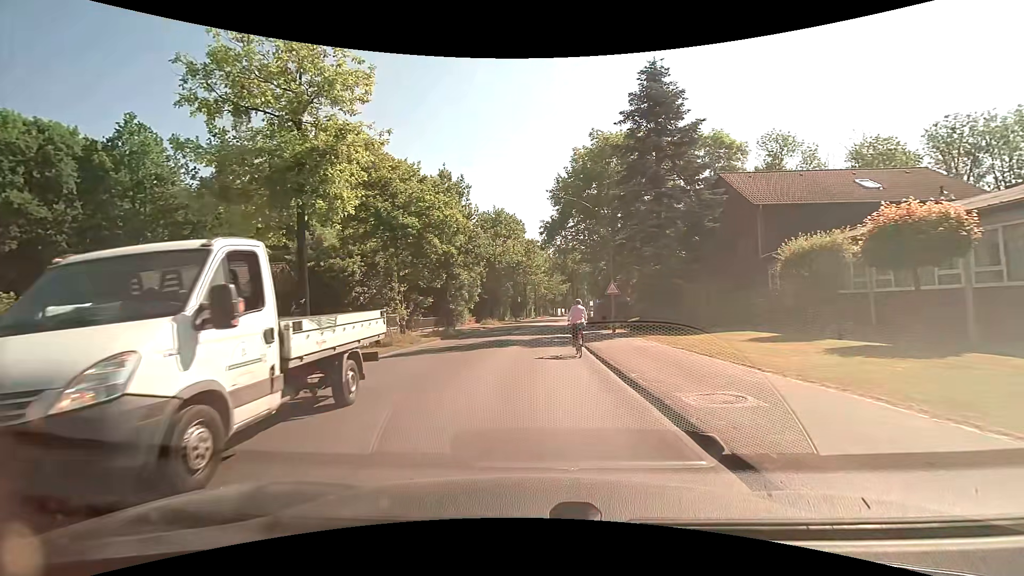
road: unclassified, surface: asphalt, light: Day
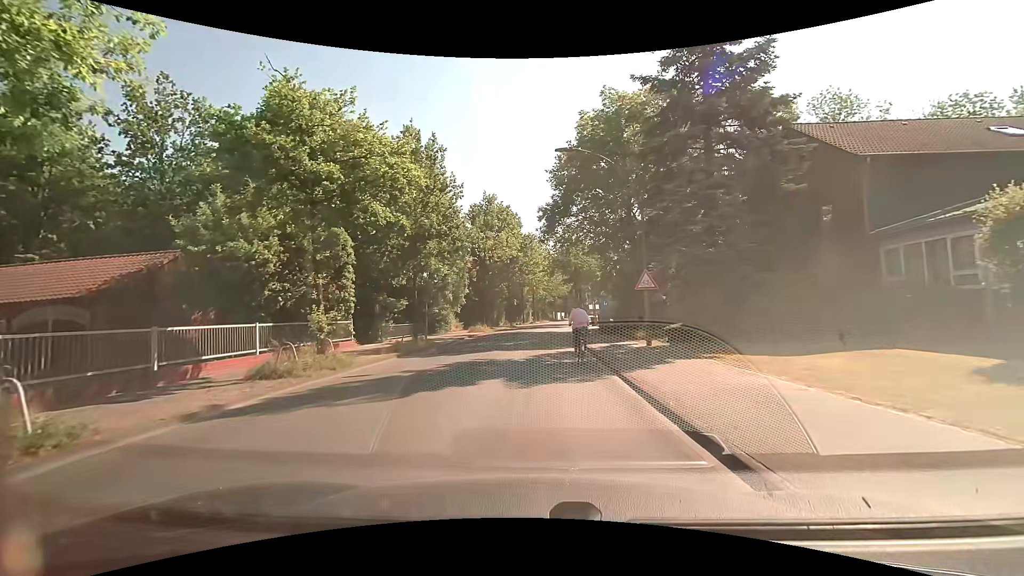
(+0.1, +8.8) m; 0°
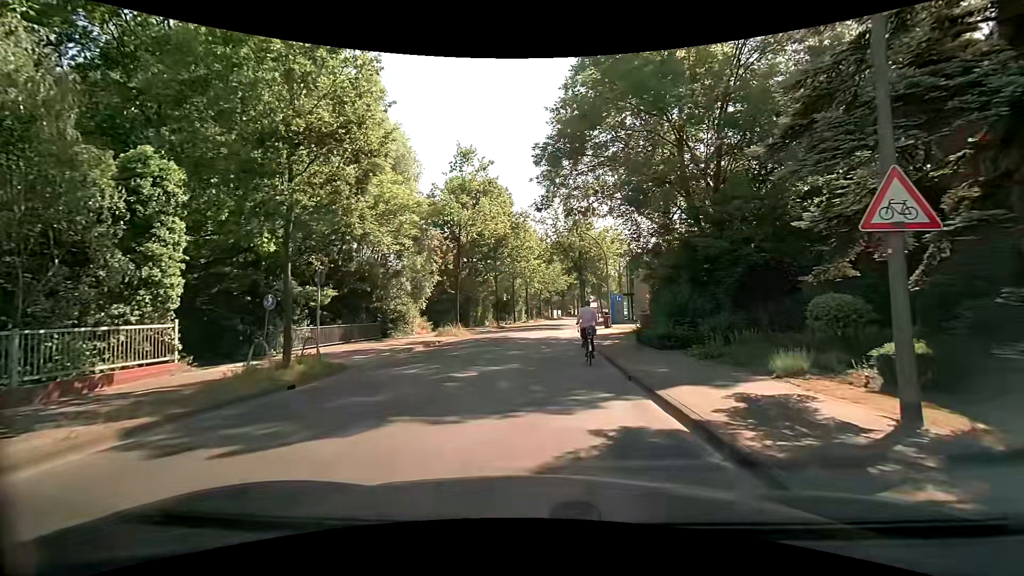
(+0.2, +13.1) m; +1°
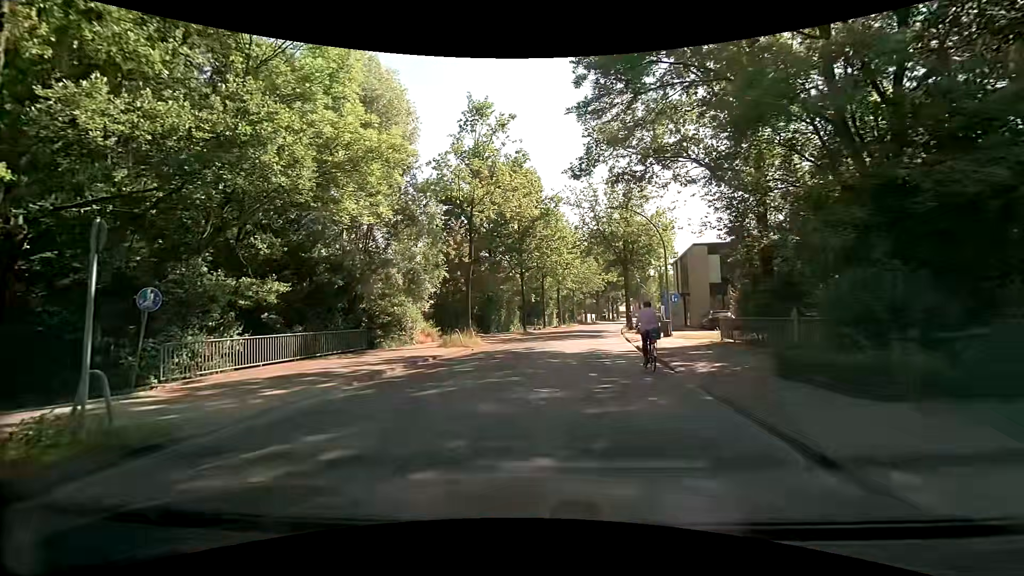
(-0.1, +8.5) m; -4°
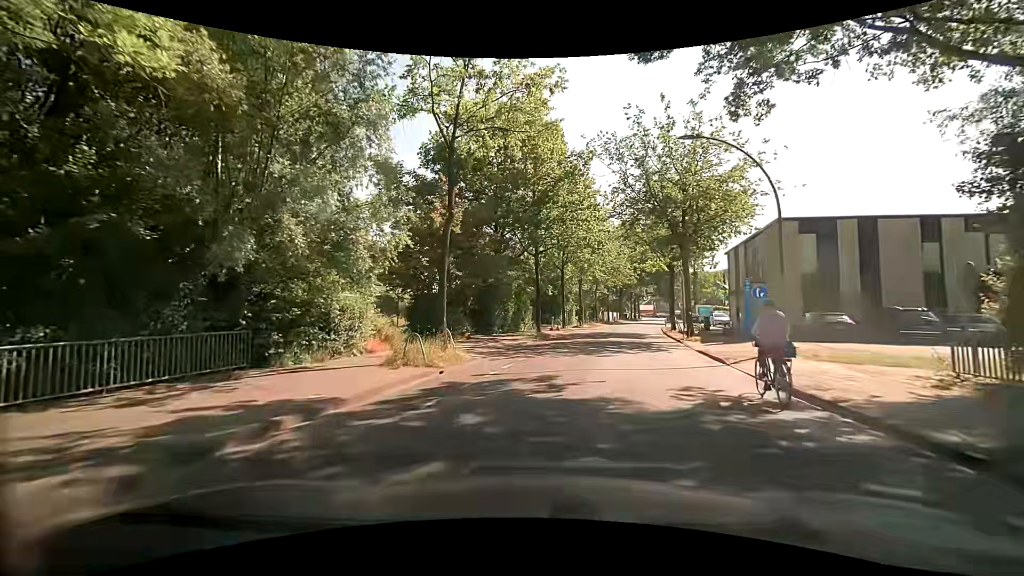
(-0.1, +11.5) m; -2°
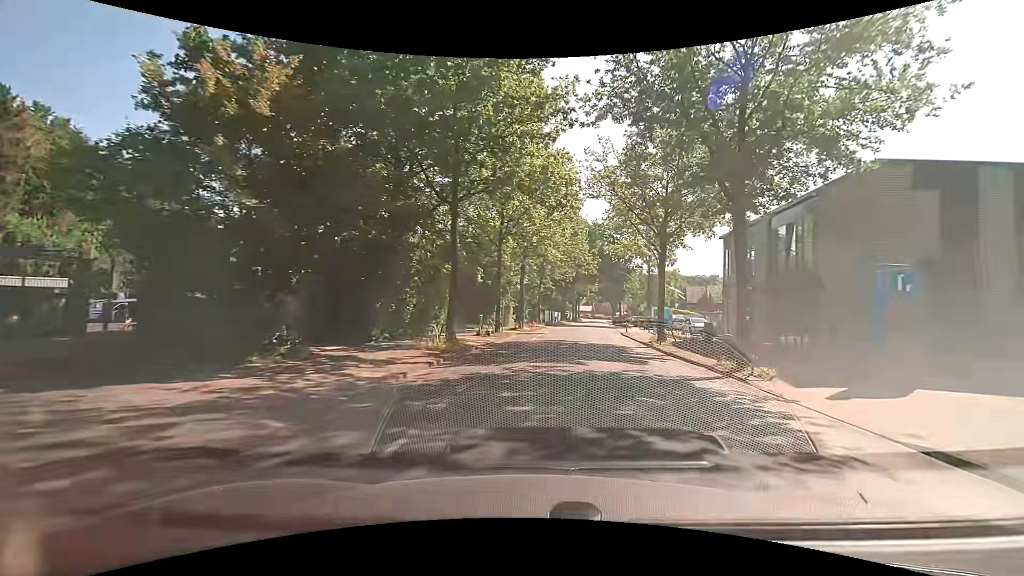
(+0.8, +14.5) m; +8°
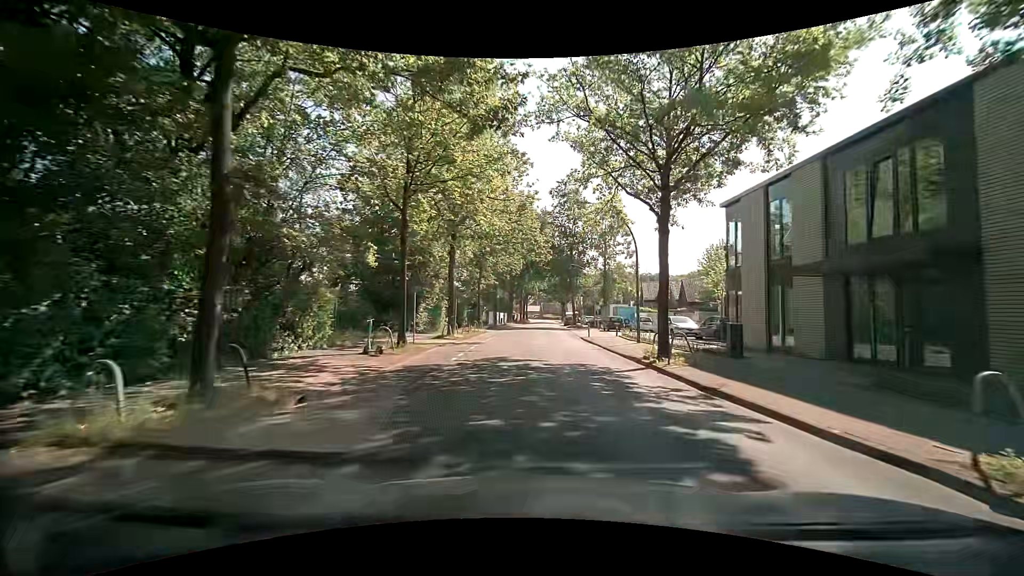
(+0.5, +10.7) m; +6°
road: residential
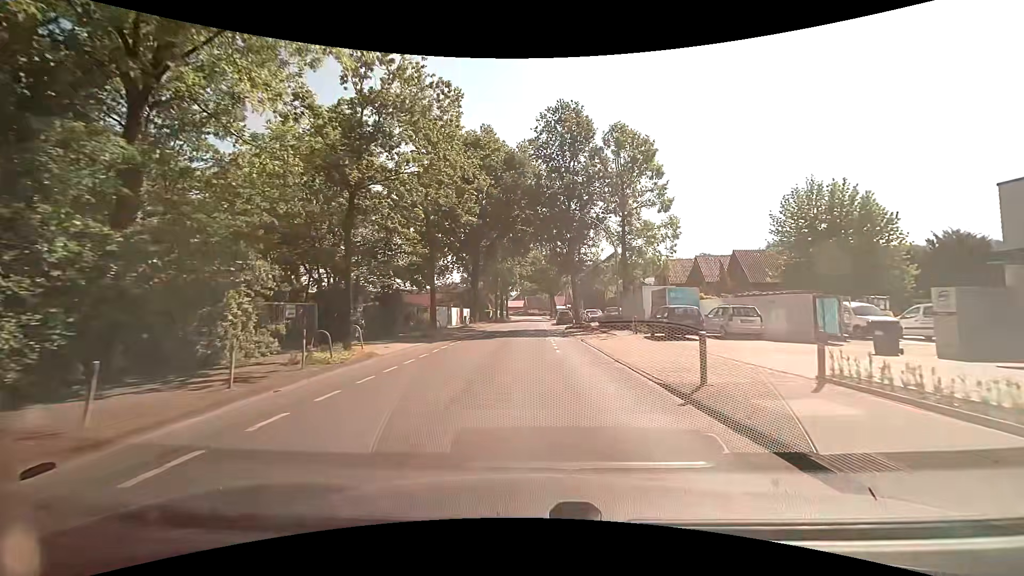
(+0.5, +27.1) m; +1°
